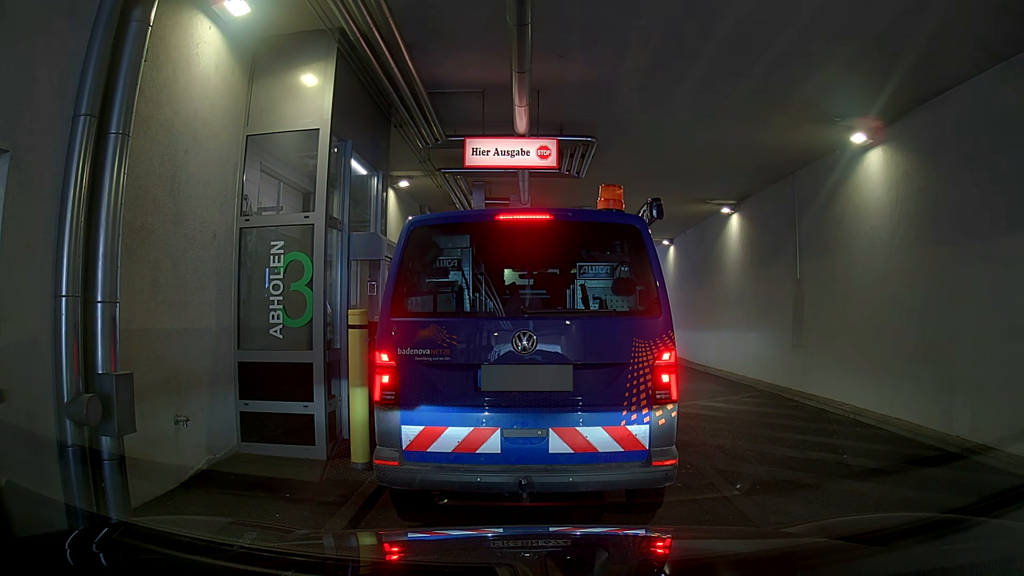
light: Day
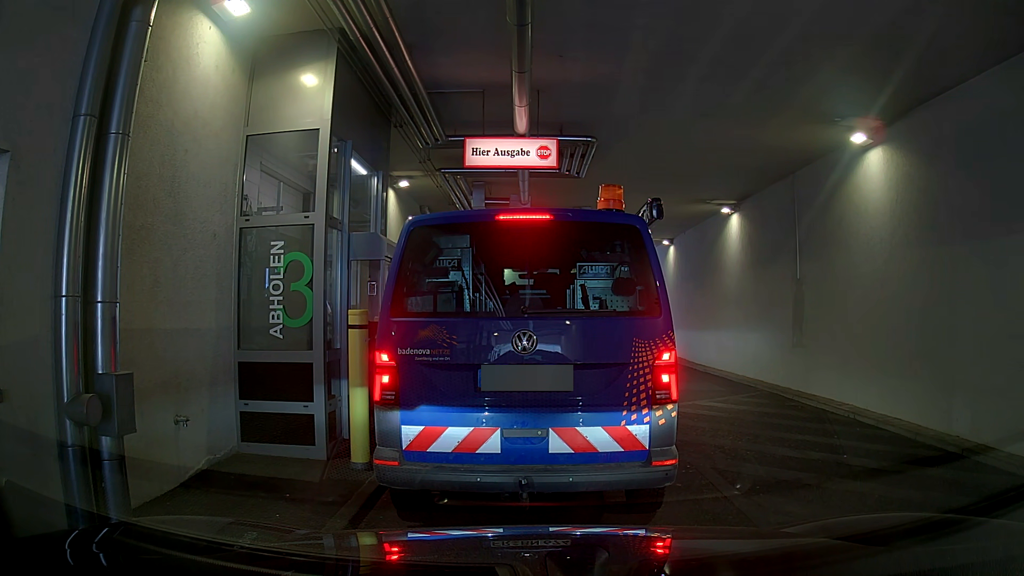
(0.0, 0.0) m; 0°
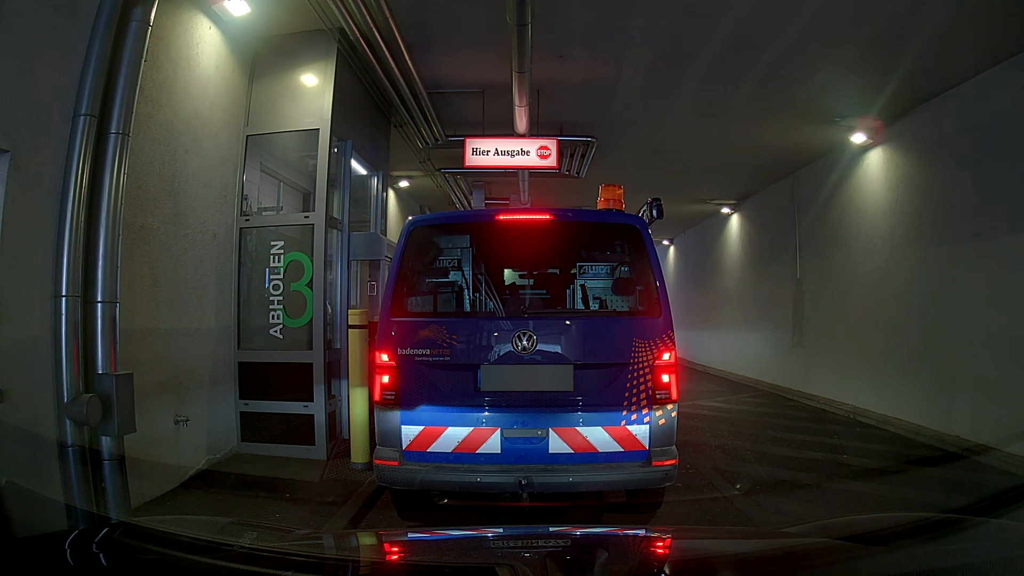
(0.0, 0.0) m; 0°
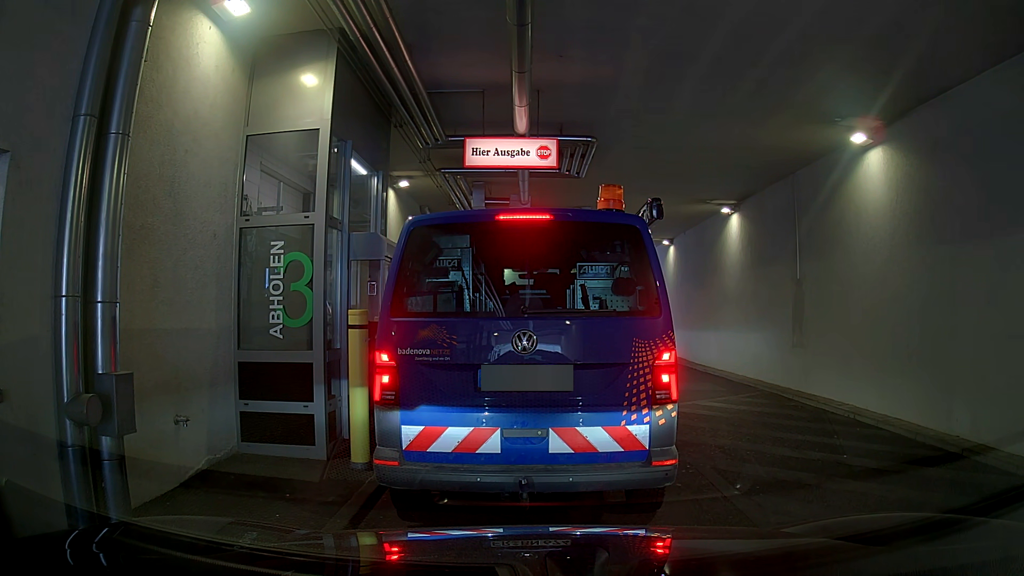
(0.0, 0.0) m; 0°
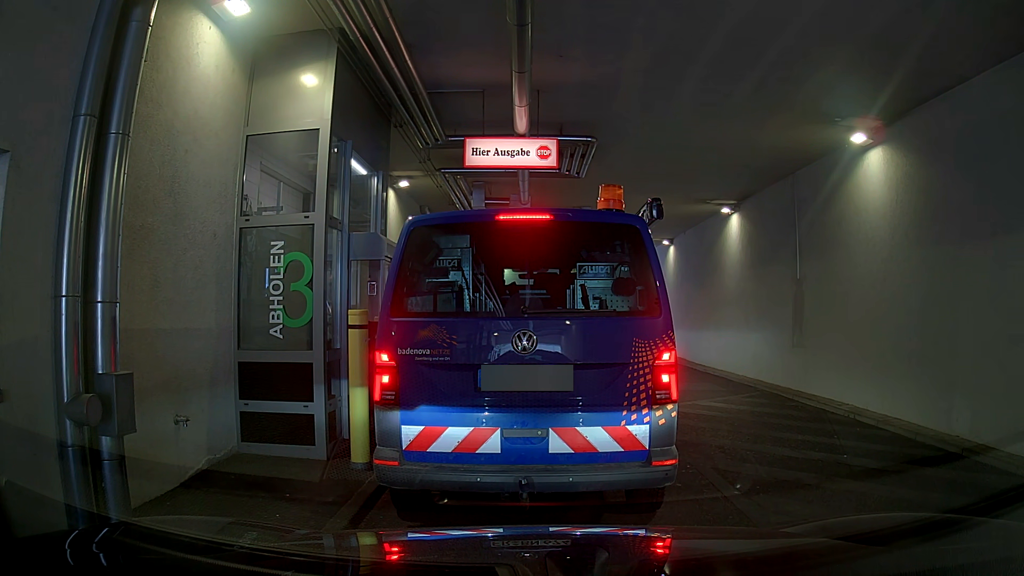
(0.0, 0.0) m; 0°
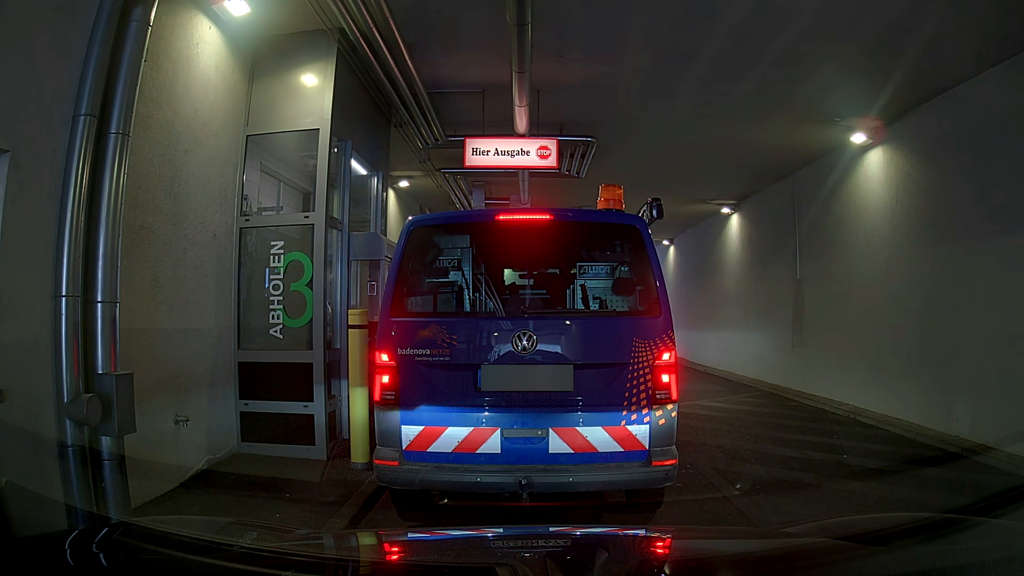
(0.0, 0.0) m; 0°
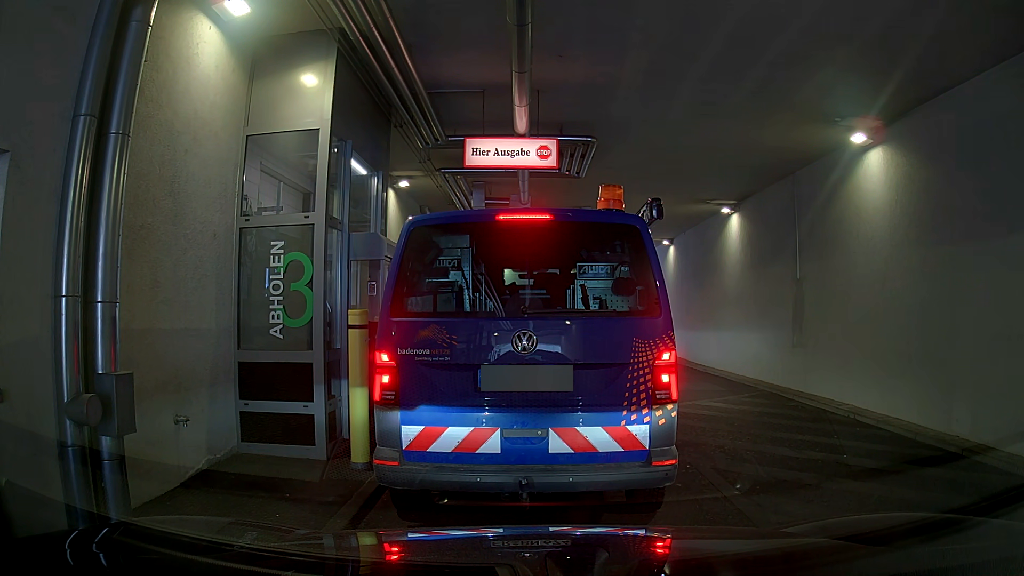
(0.0, 0.0) m; 0°
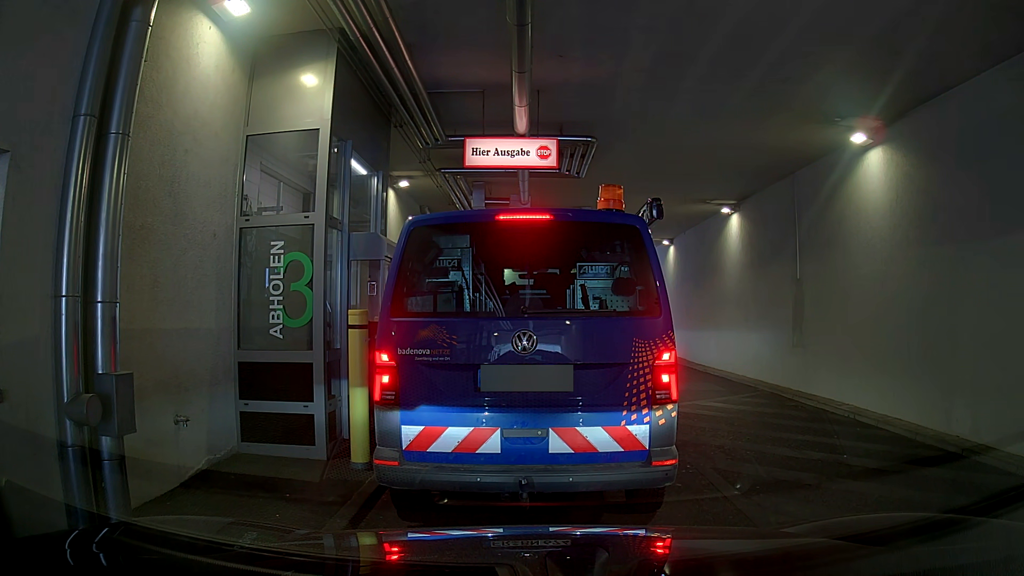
(0.0, 0.0) m; 0°
